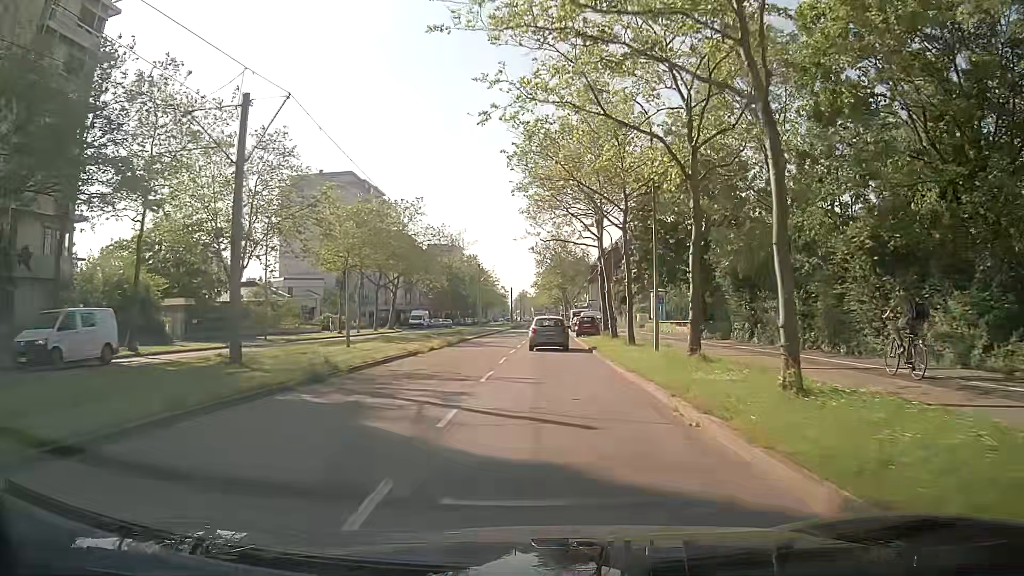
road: tertiary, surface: asphalt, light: Day
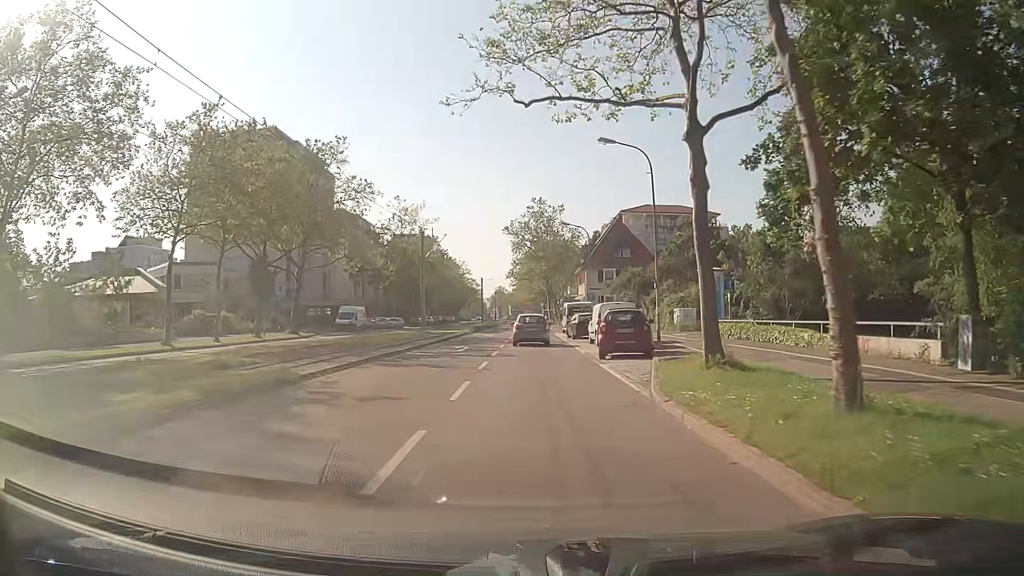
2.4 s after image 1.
(-0.2, +27.4) m; 0°
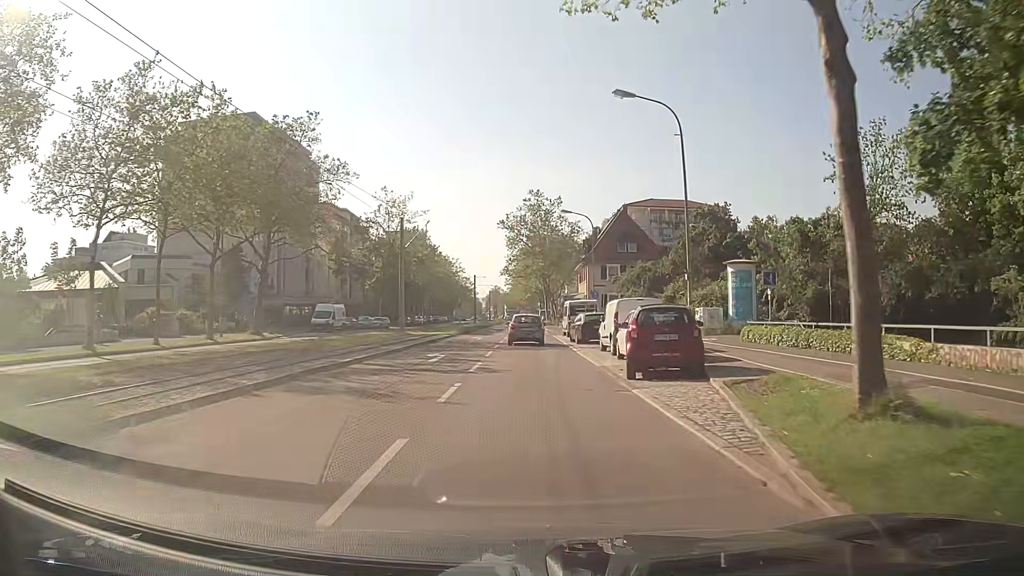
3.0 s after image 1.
(+0.1, +6.8) m; +1°
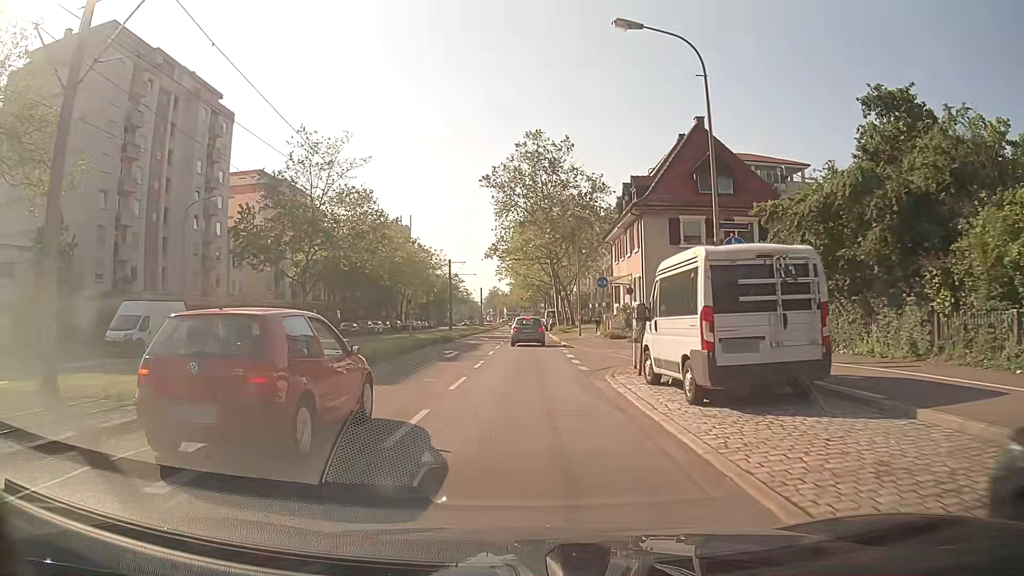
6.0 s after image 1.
(-0.2, +33.2) m; 0°
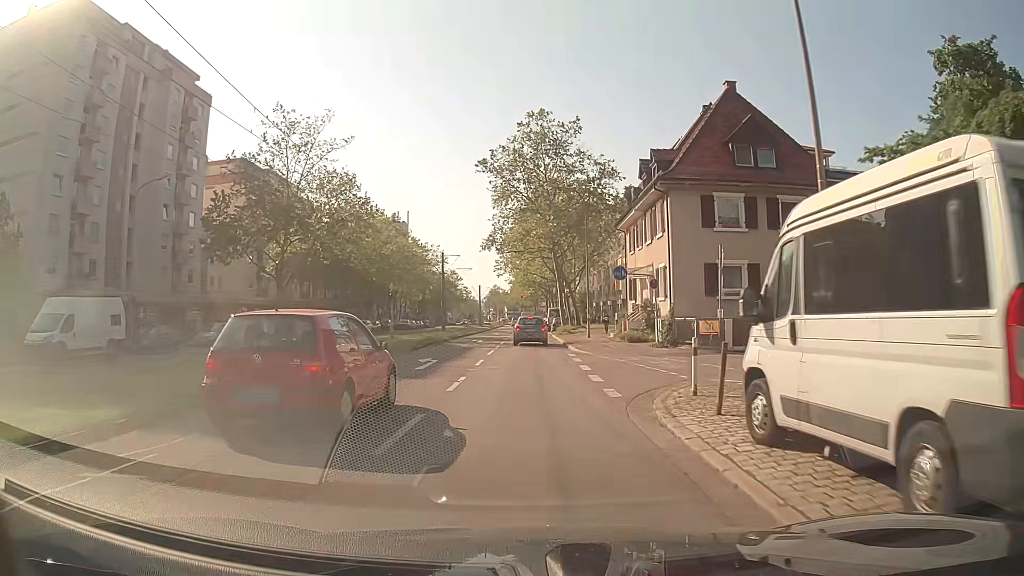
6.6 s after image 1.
(-0.1, +6.4) m; 0°
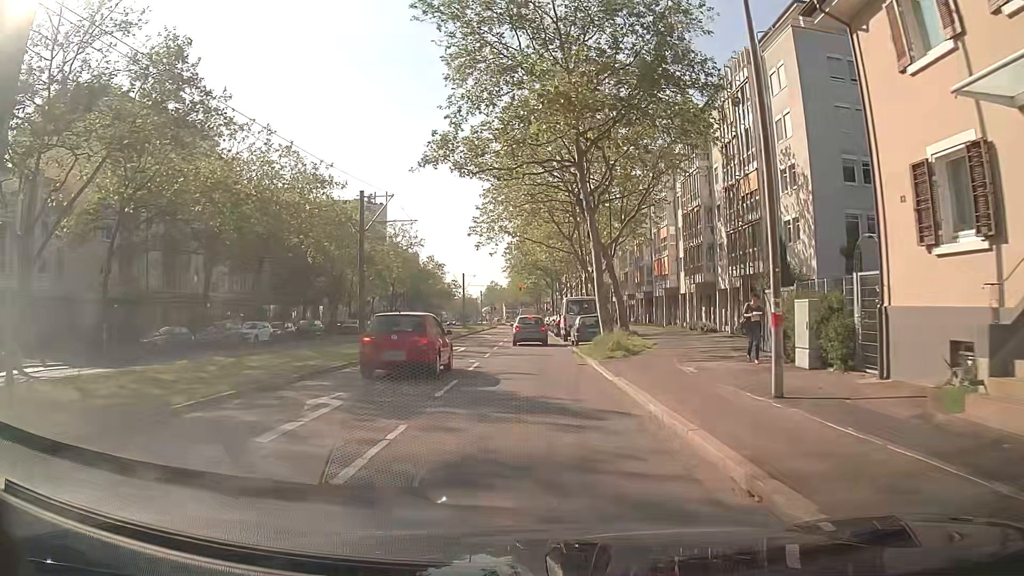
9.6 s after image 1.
(0.0, +30.8) m; -1°
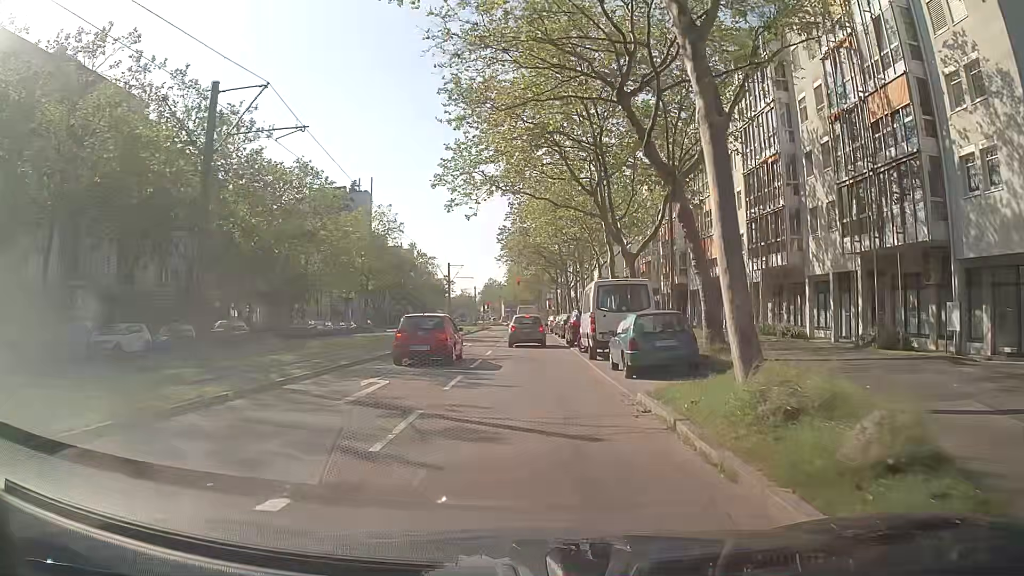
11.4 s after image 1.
(+0.1, +16.4) m; +1°
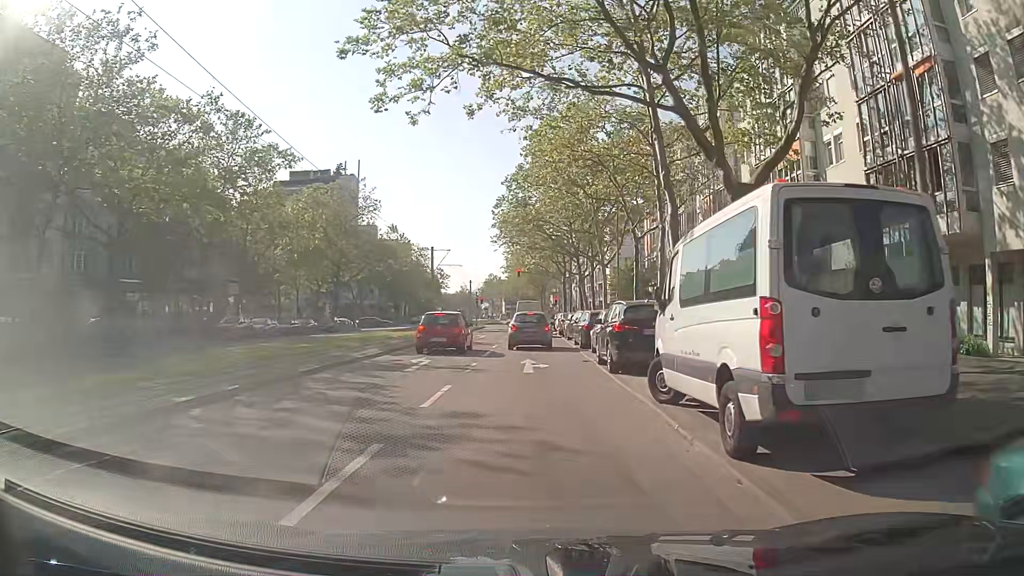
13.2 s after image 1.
(-0.2, +14.5) m; -2°
